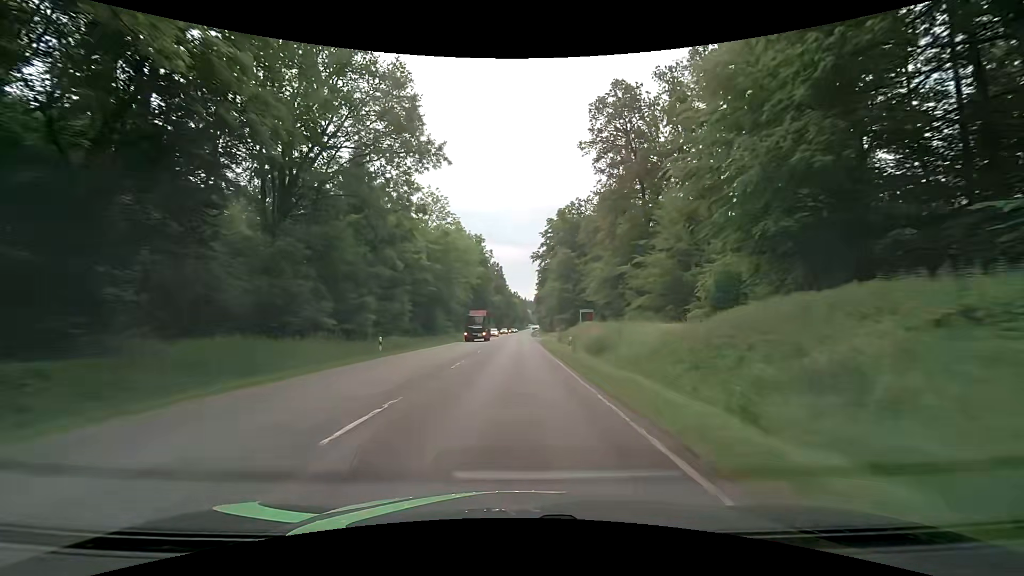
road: secondary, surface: asphalt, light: Day
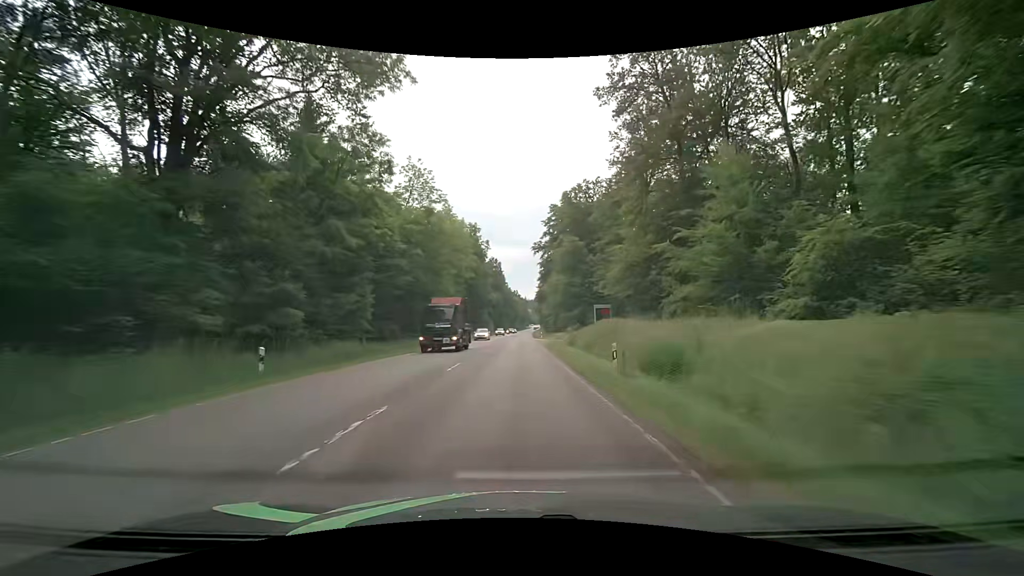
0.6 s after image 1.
(+0.1, +12.4) m; +1°
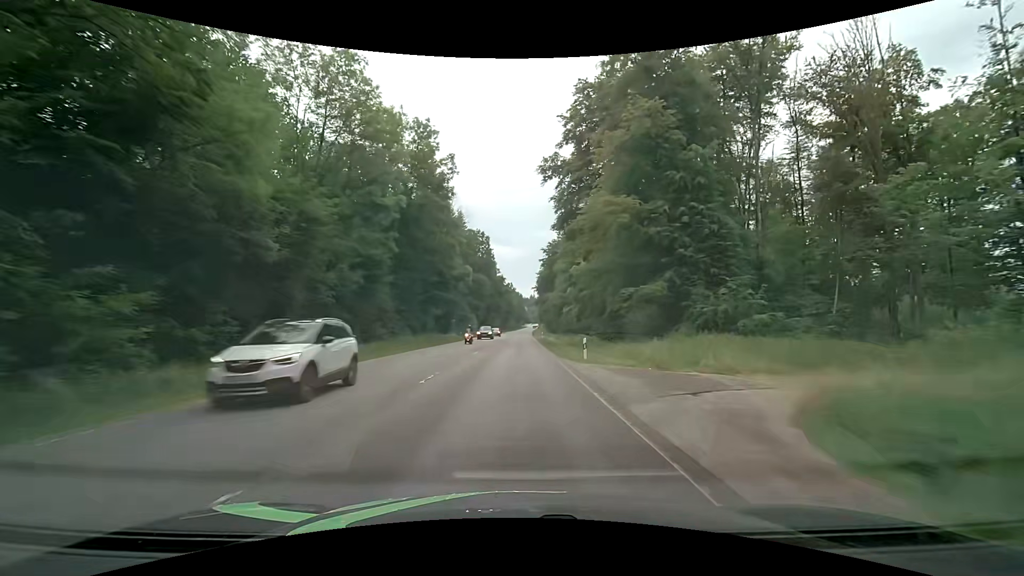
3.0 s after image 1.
(-0.3, +49.9) m; 0°
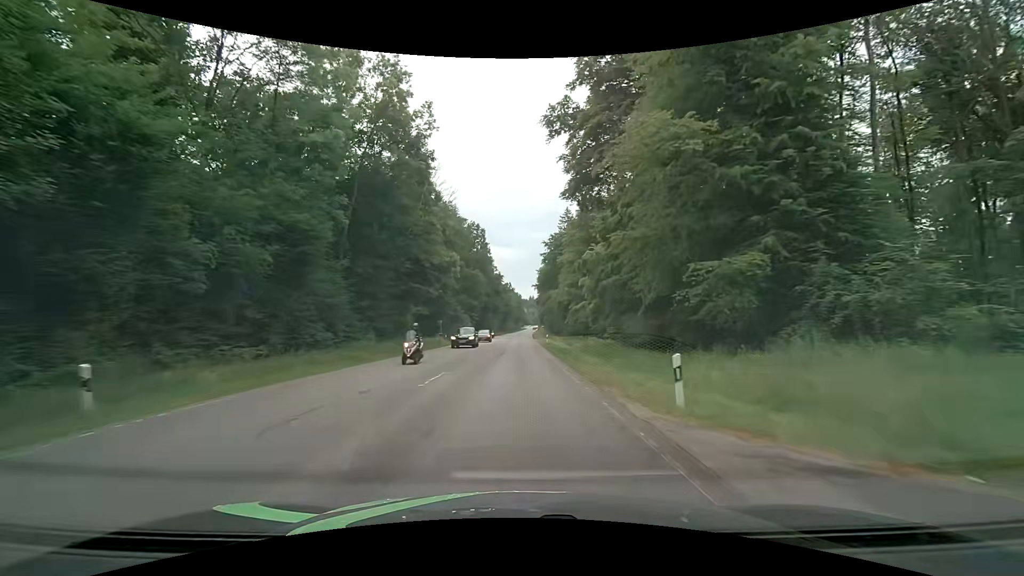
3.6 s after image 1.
(0.0, +12.5) m; 0°
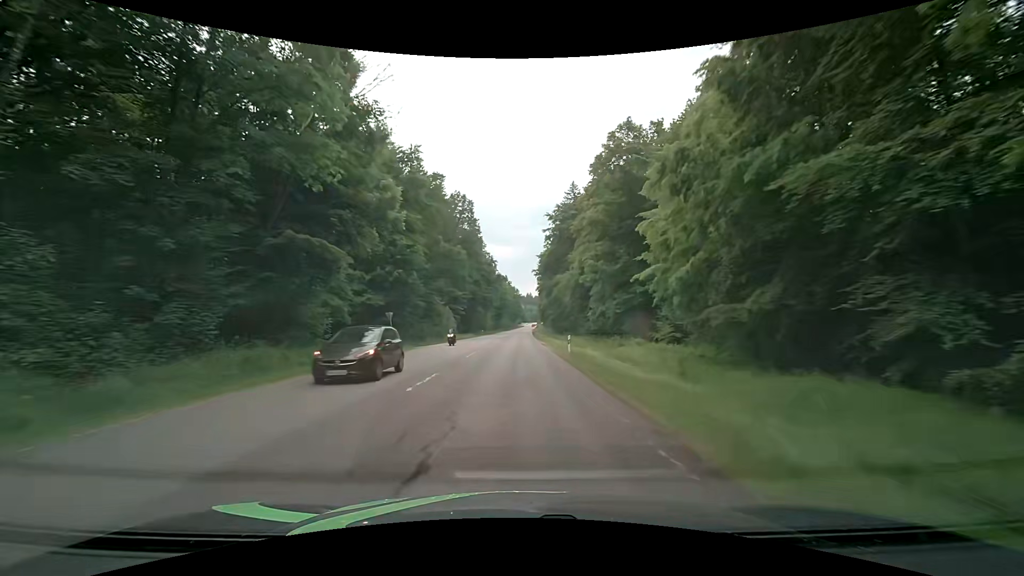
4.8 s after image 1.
(0.0, +24.9) m; 0°
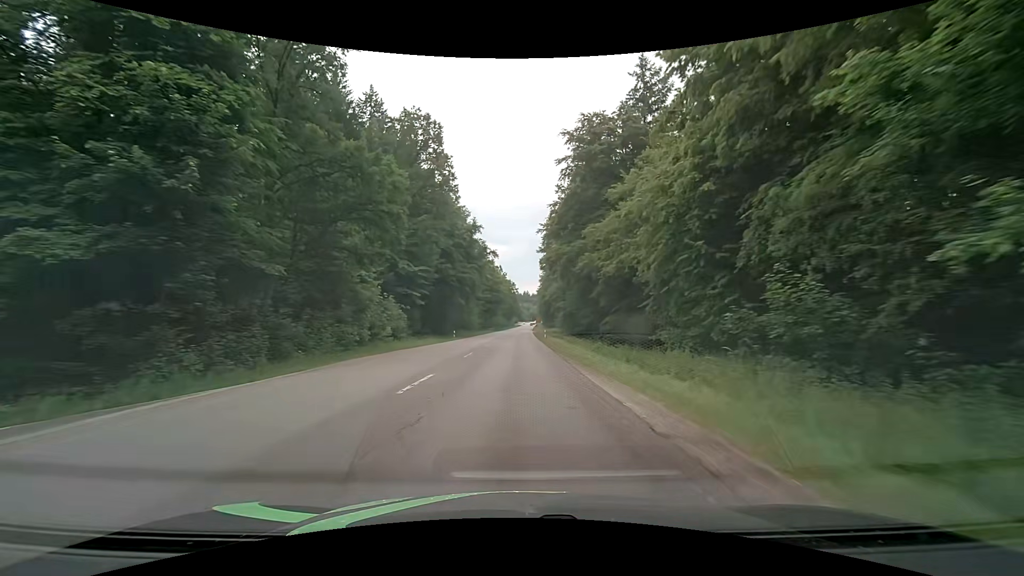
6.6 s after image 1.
(+0.1, +36.9) m; 0°
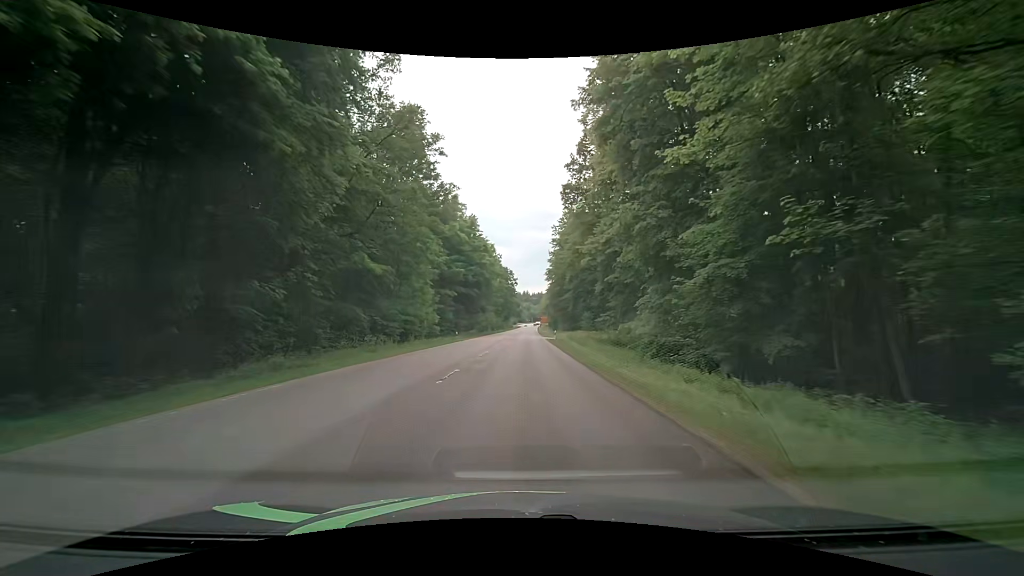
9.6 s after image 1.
(+0.2, +57.9) m; 0°
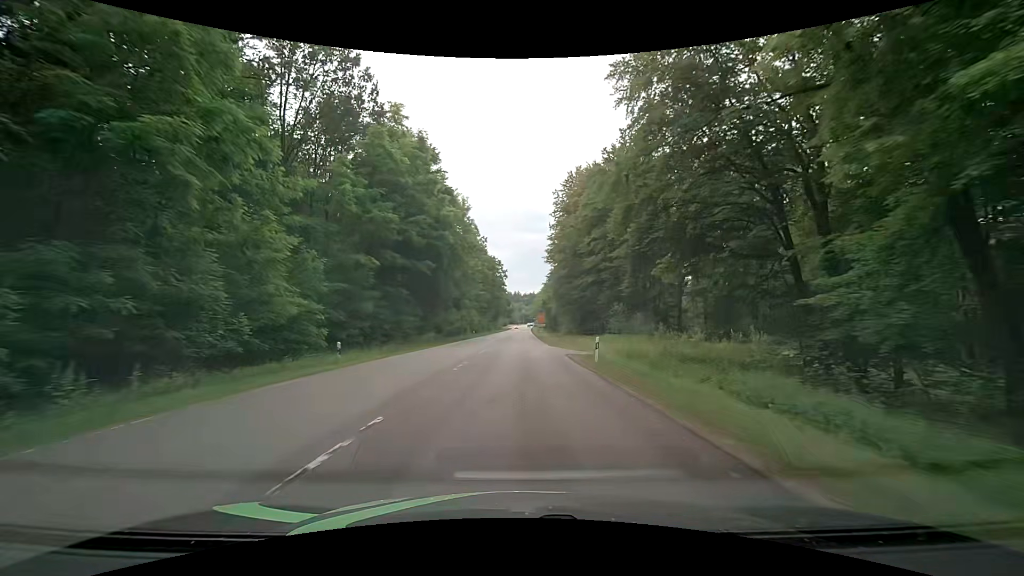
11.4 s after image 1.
(+0.7, +32.2) m; +2°
(0, +10) (0, +20) (0, +30) (0, +40) (0, +50) (0, +60) (0, +70) (0, +80) (0, +90) (0, +100) m
